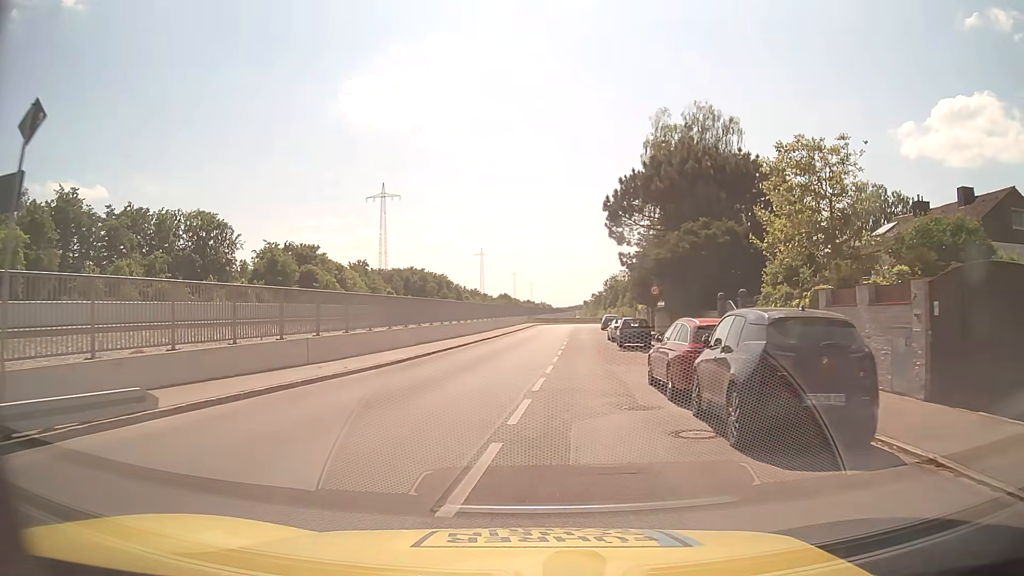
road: residential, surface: asphalt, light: Day
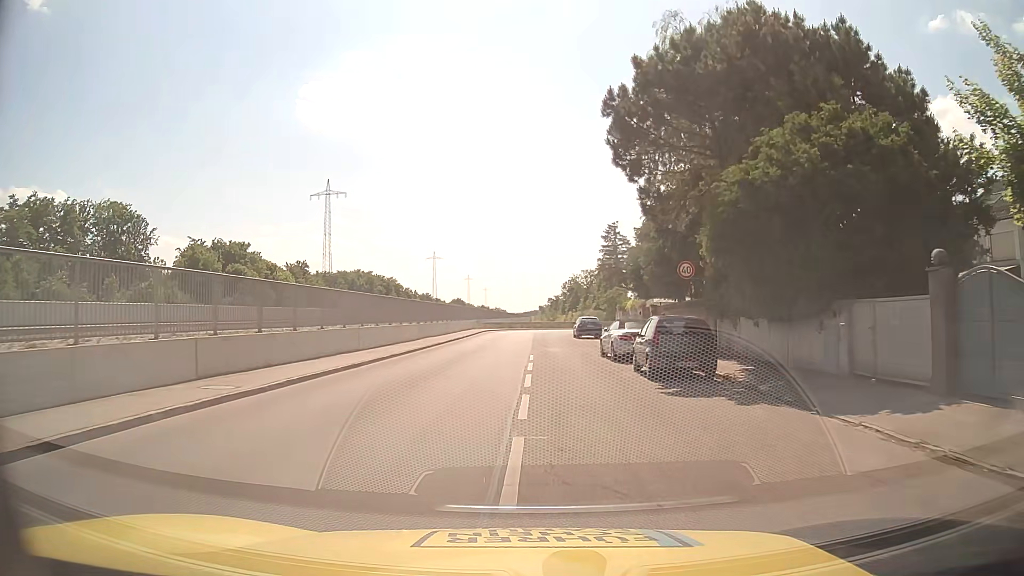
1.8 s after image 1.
(+0.5, +17.9) m; +3°
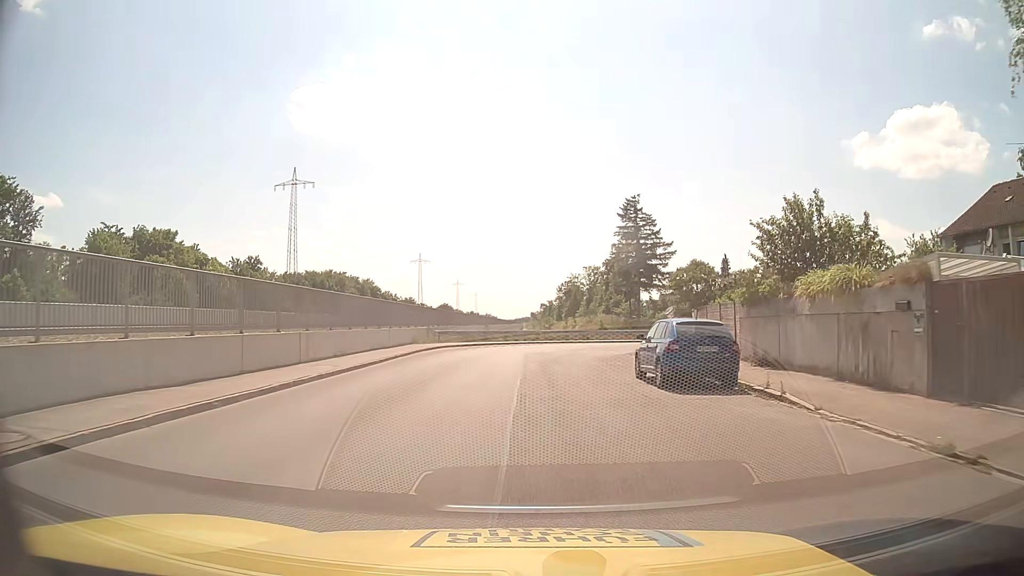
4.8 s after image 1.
(+0.4, +31.0) m; +2°
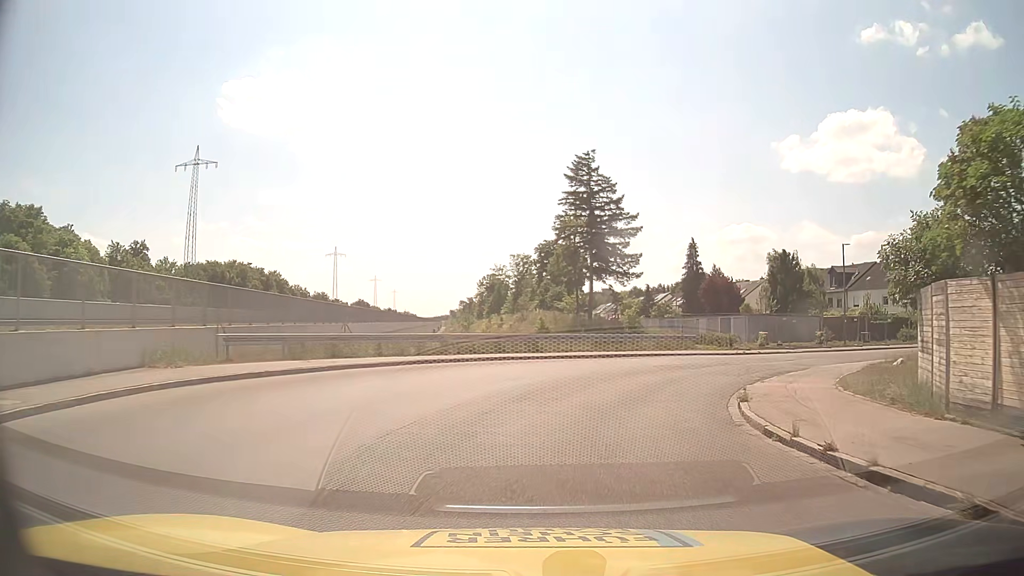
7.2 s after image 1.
(+0.3, +22.9) m; +6°
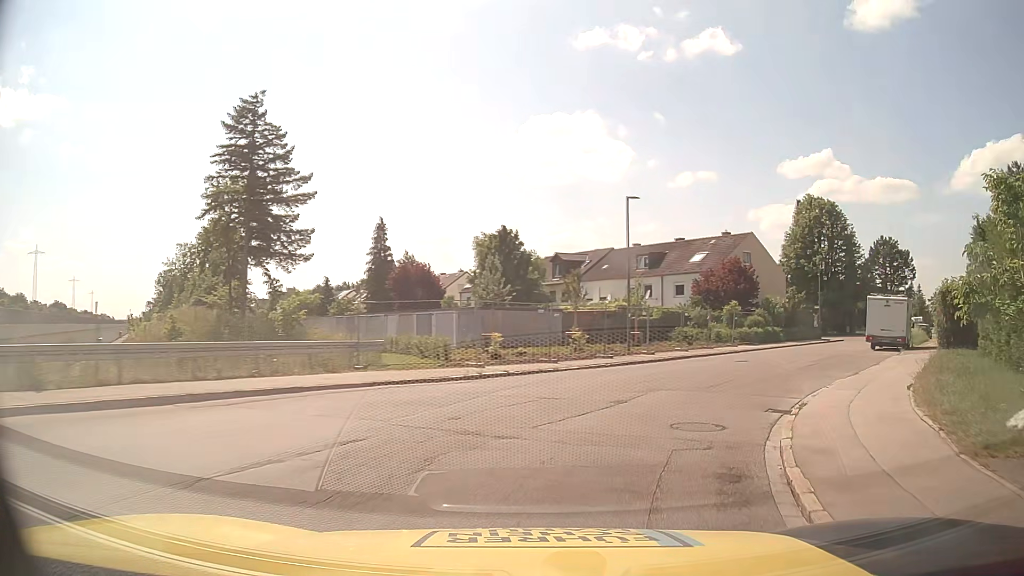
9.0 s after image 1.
(+3.2, +16.3) m; +26°
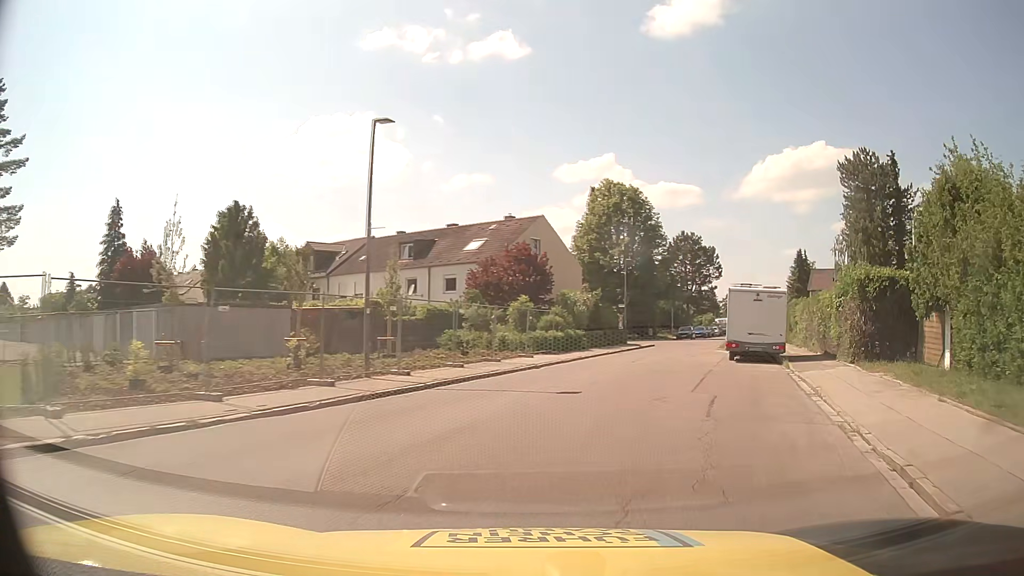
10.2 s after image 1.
(+1.9, +10.9) m; +20°
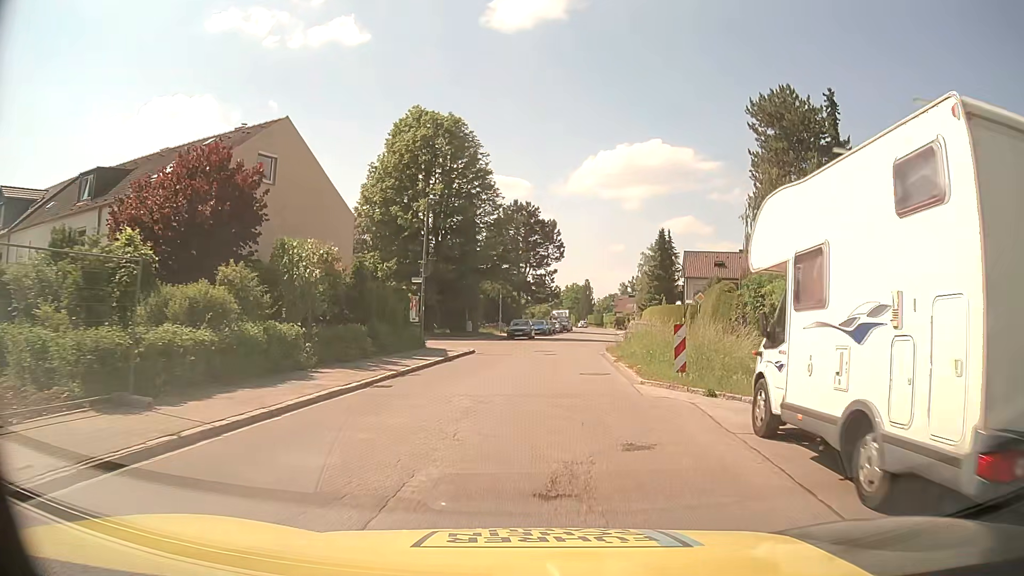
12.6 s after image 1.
(+3.9, +22.0) m; +15°
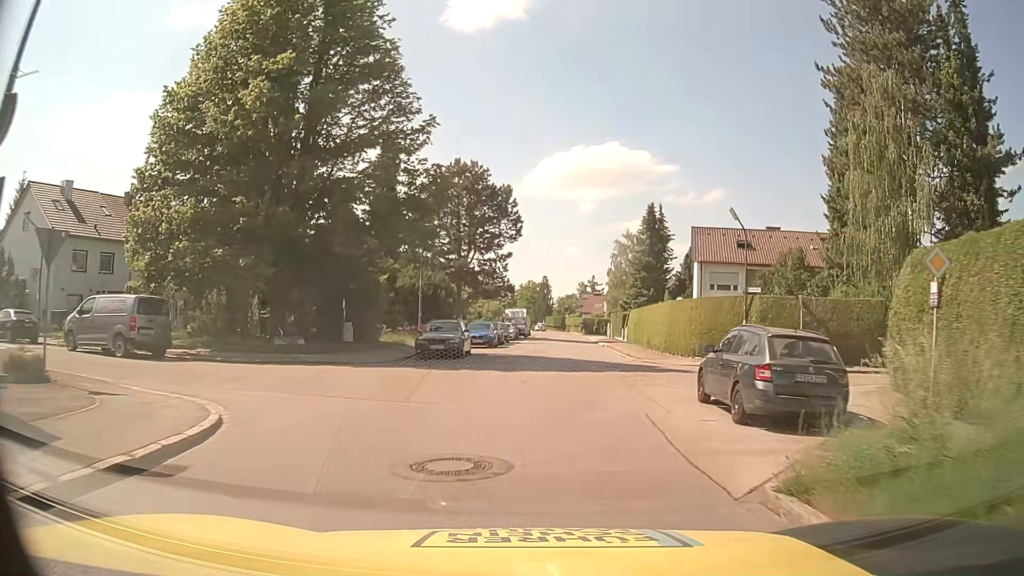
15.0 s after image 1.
(+1.2, +22.8) m; +5°
(0, +10) (+1, +20) (+1, +30) (+2, +40) (+3, +50) (+3, +60) (+4, +70) (+4, +80) (+4, +90) (+4, +100) m
